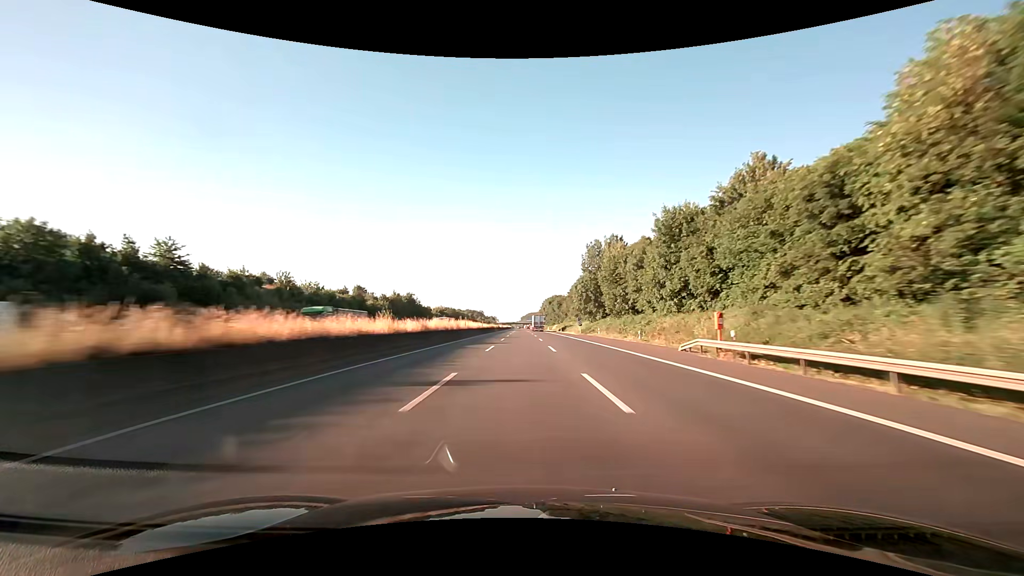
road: motorway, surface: asphalt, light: Day
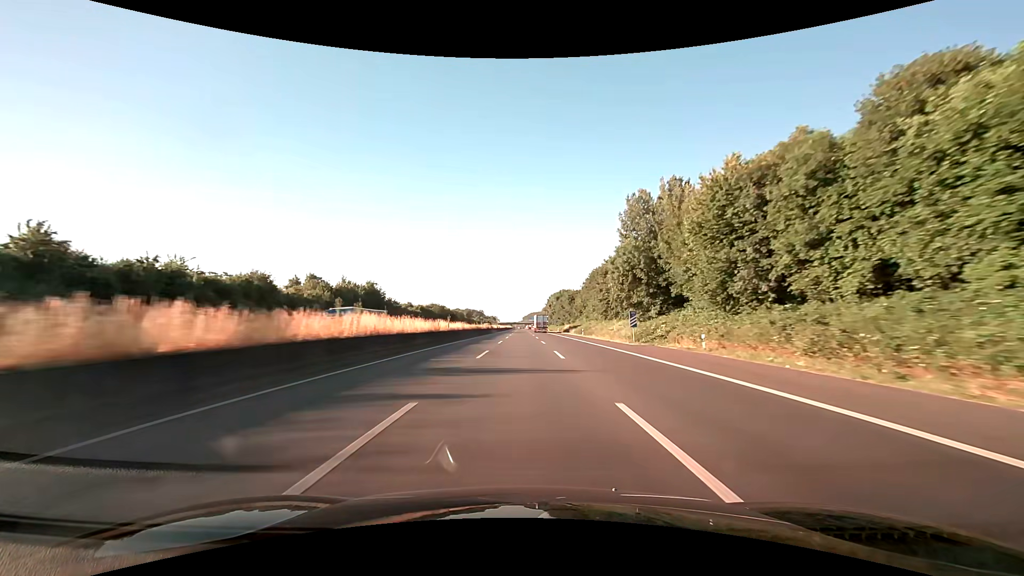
(0.0, +41.2) m; 0°
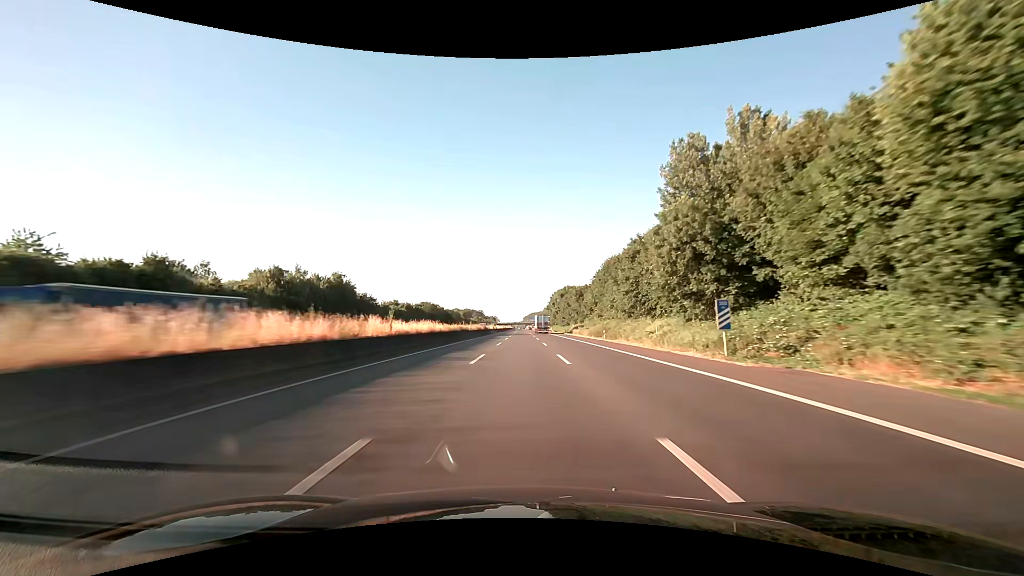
(0.0, +20.6) m; 0°
(0, +10) (0, +20) (0, +30) (0, +40) (0, +50) (0, +60) (0, +70) (0, +80) (0, +90) (0, +100) m
